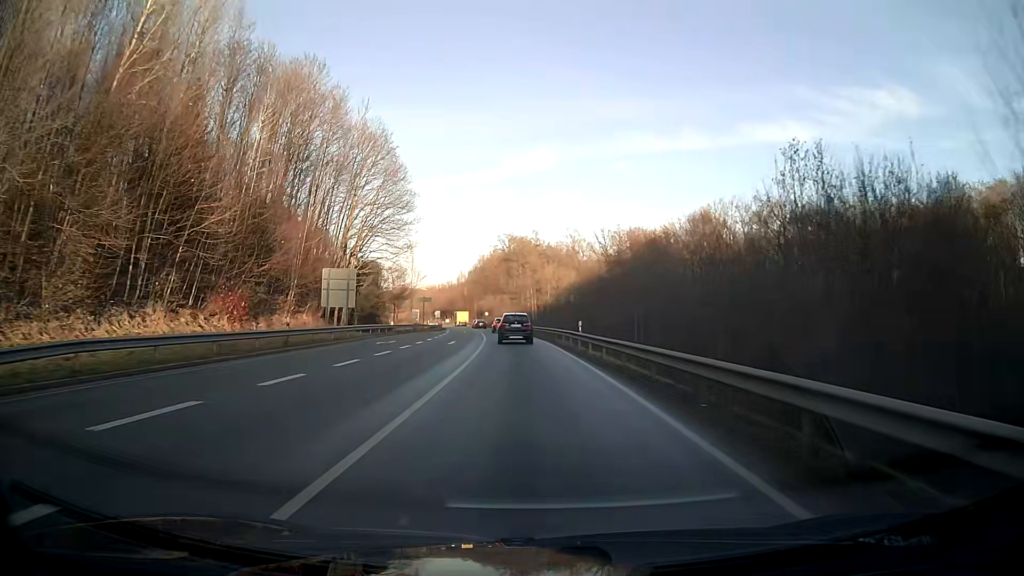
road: primary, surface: asphalt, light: Day
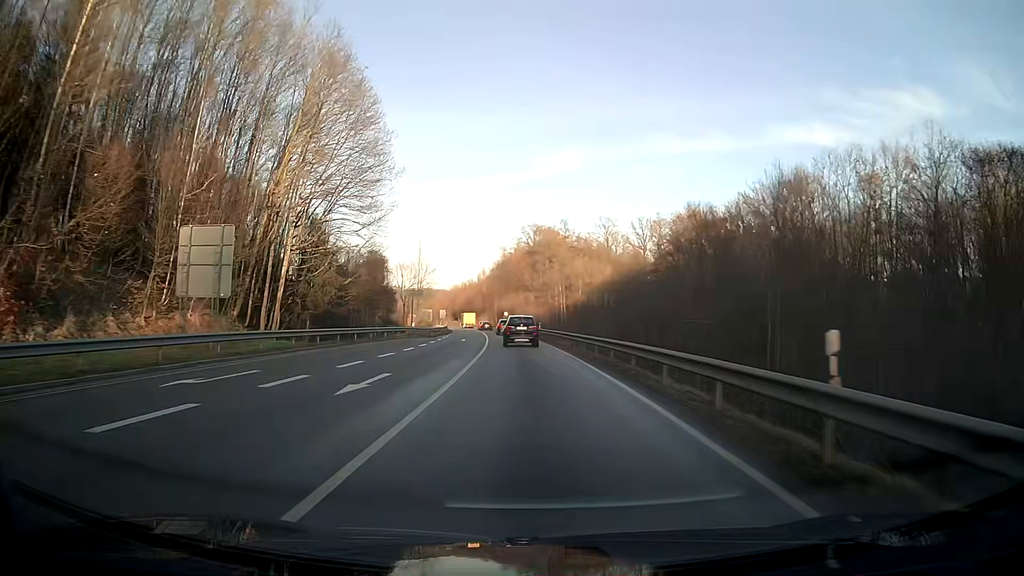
(-0.4, +24.4) m; -2°
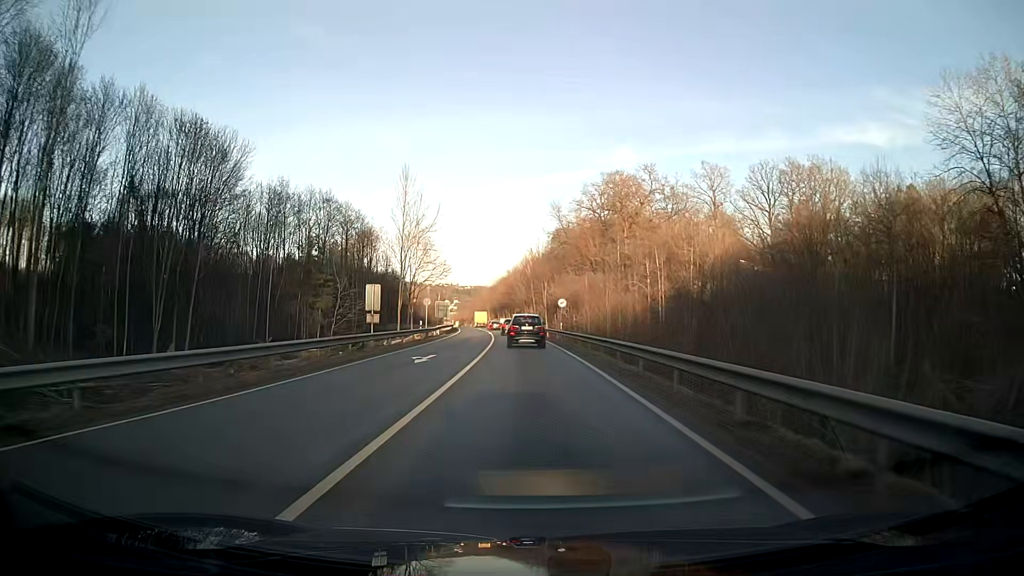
(-2.5, +61.3) m; -5°
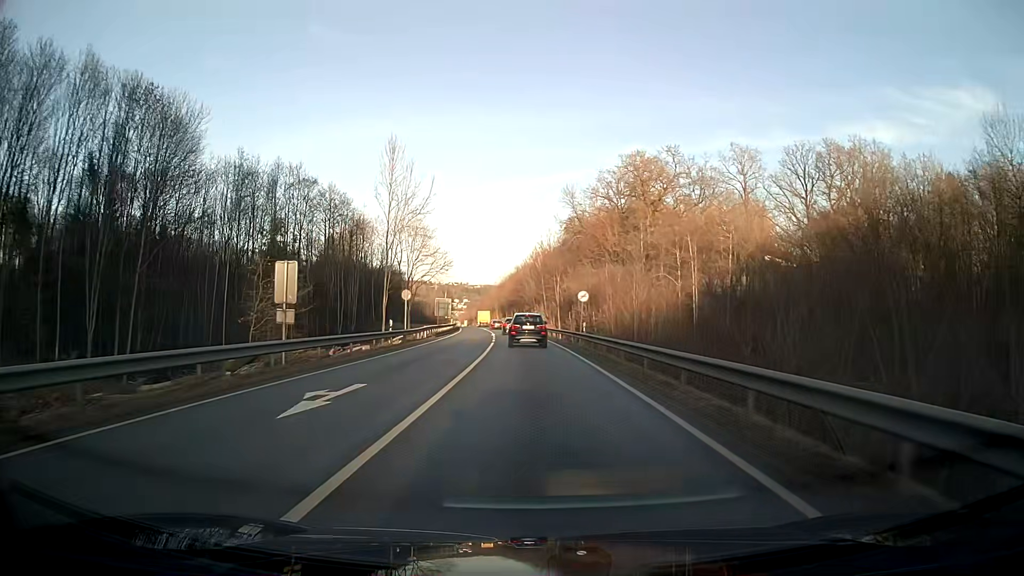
(-0.1, +12.3) m; -1°
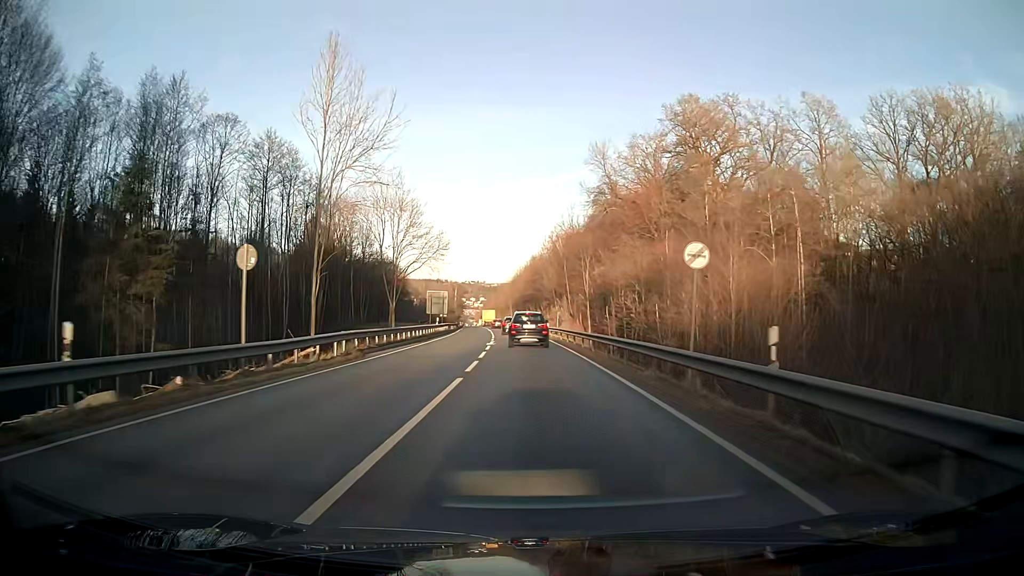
(-0.3, +24.5) m; -1°
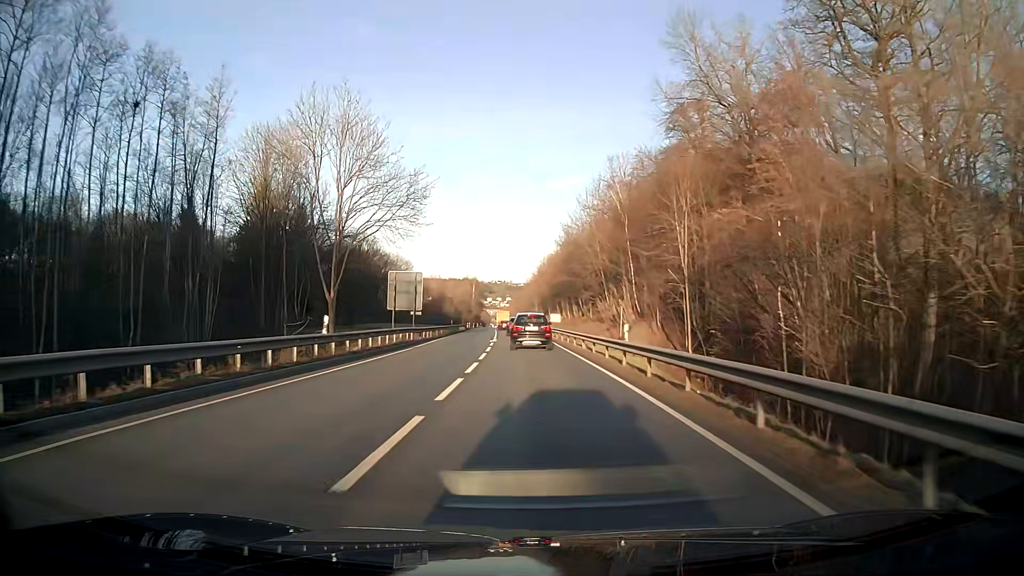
(-0.7, +35.8) m; -2°
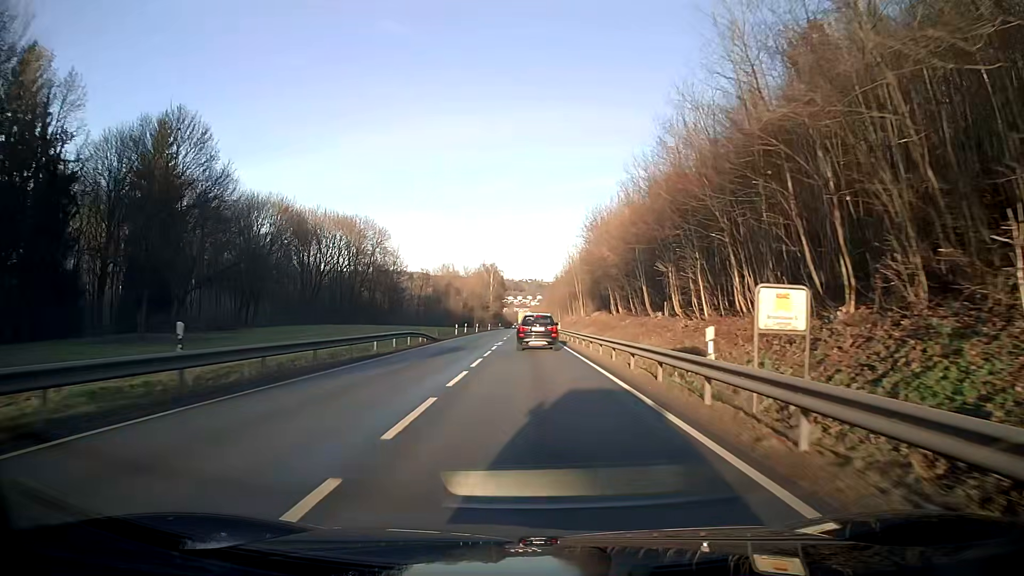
(-1.4, +57.8) m; -2°
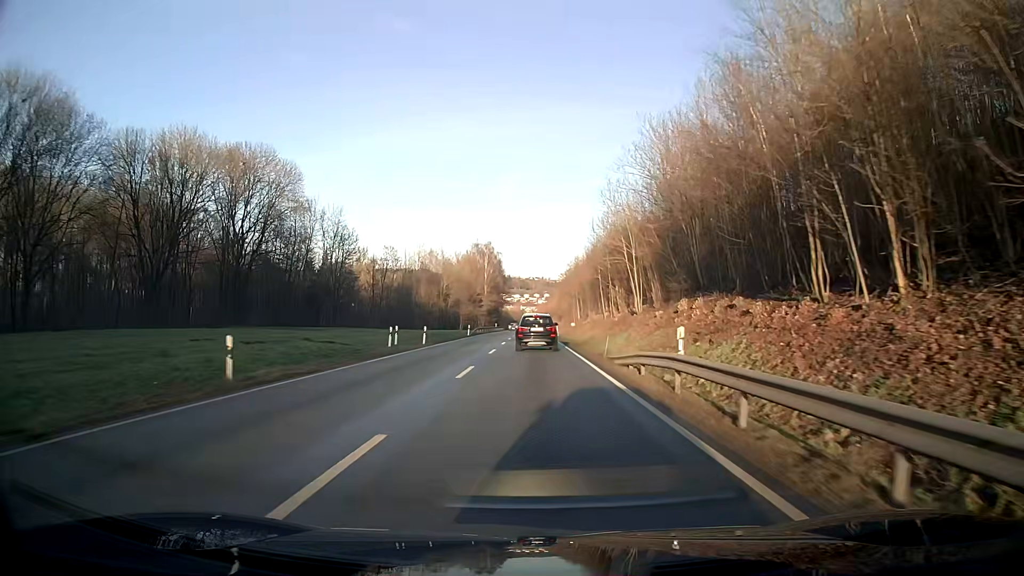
(-0.3, +46.4) m; 0°
